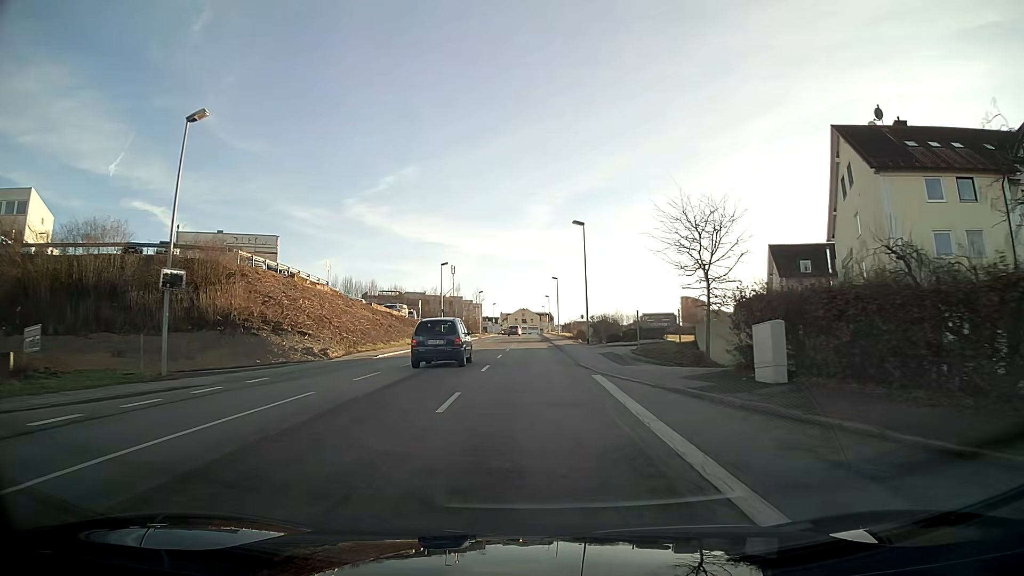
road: tertiary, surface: asphalt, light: Day
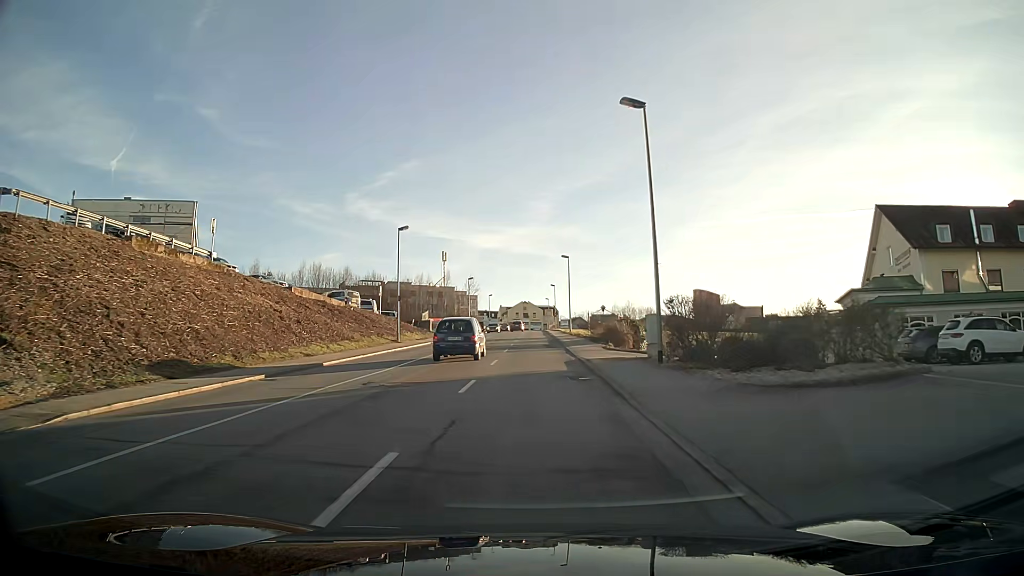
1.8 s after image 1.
(0.0, +24.4) m; 0°
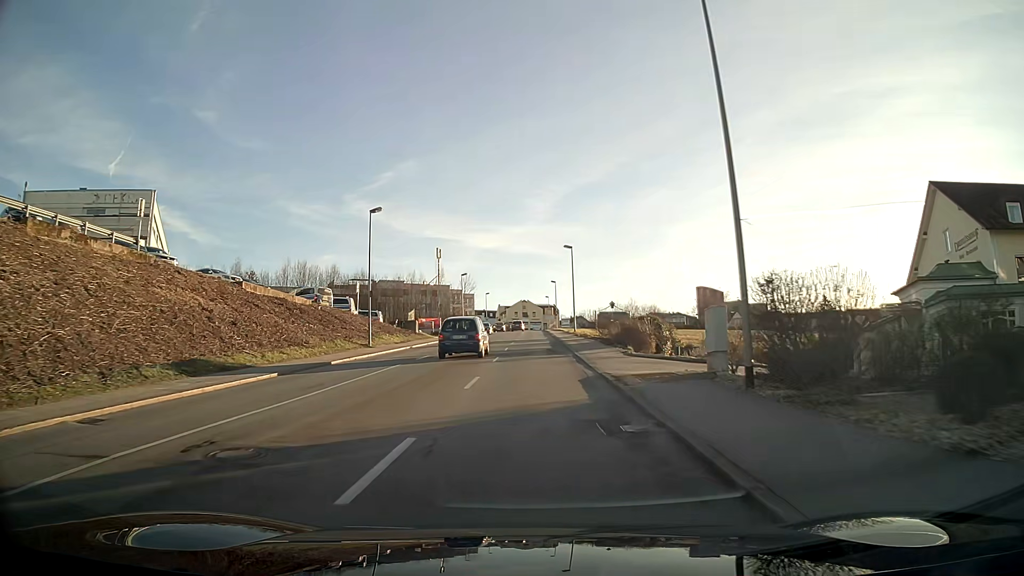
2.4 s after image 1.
(0.0, +8.2) m; 0°
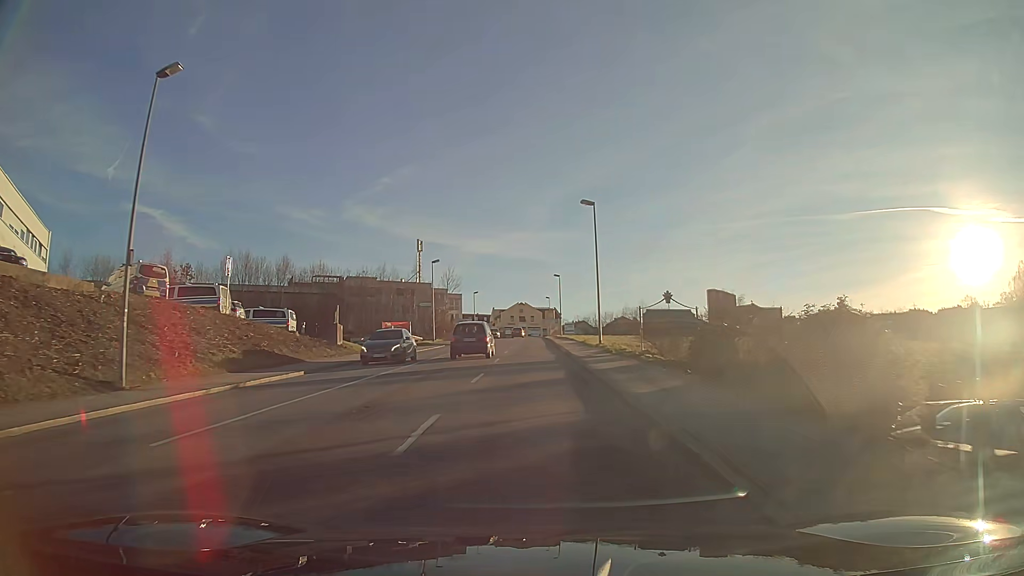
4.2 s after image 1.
(0.0, +24.9) m; 0°
(0, +10) (0, +20) (0, +30) (0, +40) (0, +50) (0, +60) (0, +70) (0, +80) (0, +90) (0, +100) m
